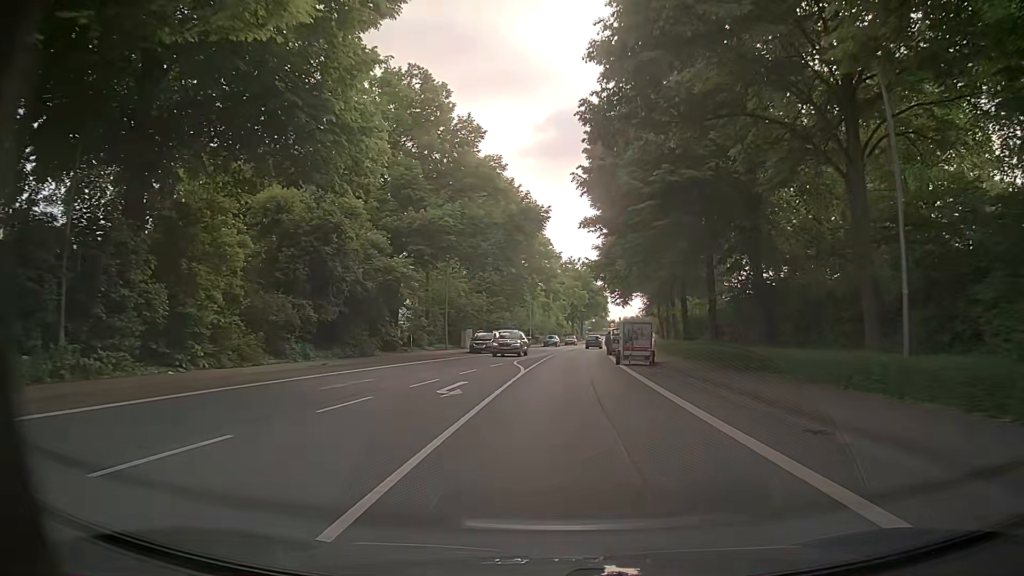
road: primary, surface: asphalt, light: Day
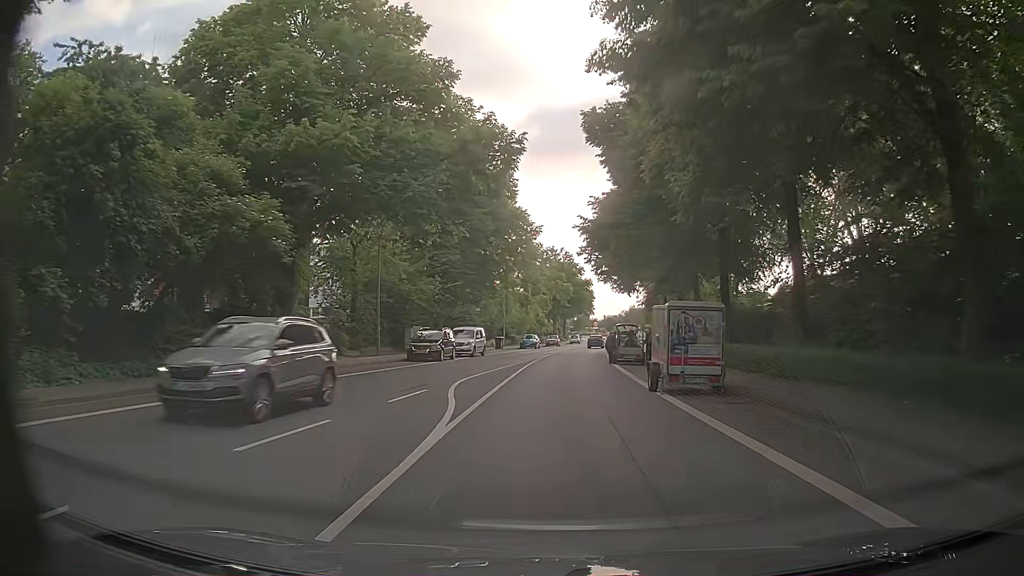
(+0.4, +15.9) m; +2°
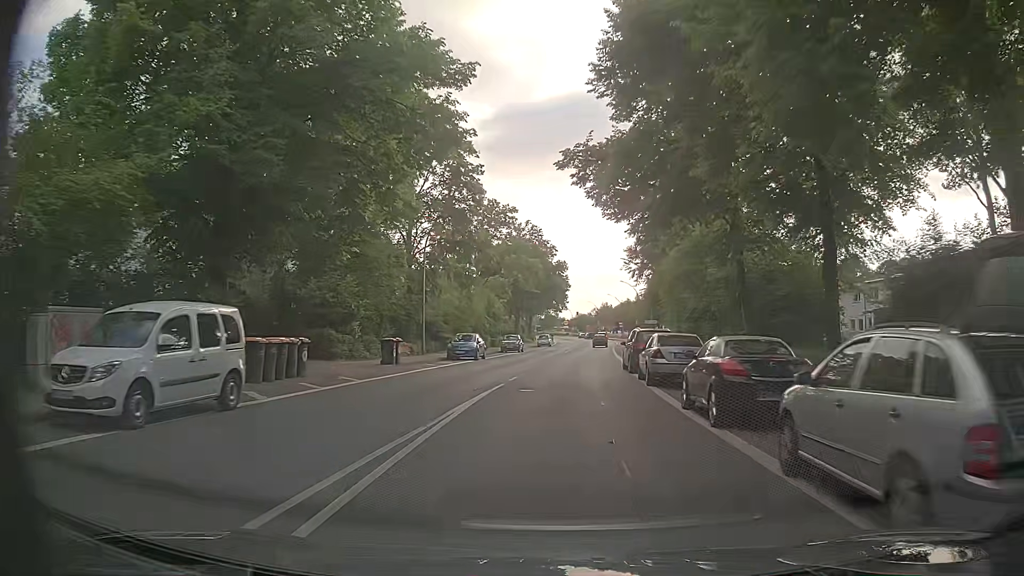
(+1.0, +31.8) m; +3°
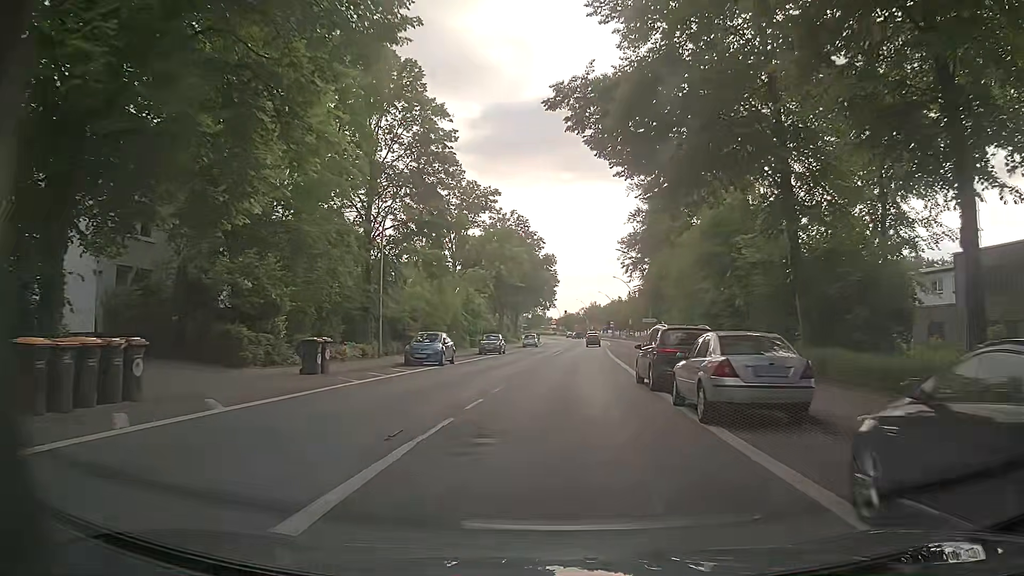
(+0.1, +8.0) m; +2°
(0, +10) (0, +20) (+1, +30) (+1, +40) (+2, +50) (+2, +60) (+3, +70) (+4, +80) (+5, +90) (+5, +100) m
